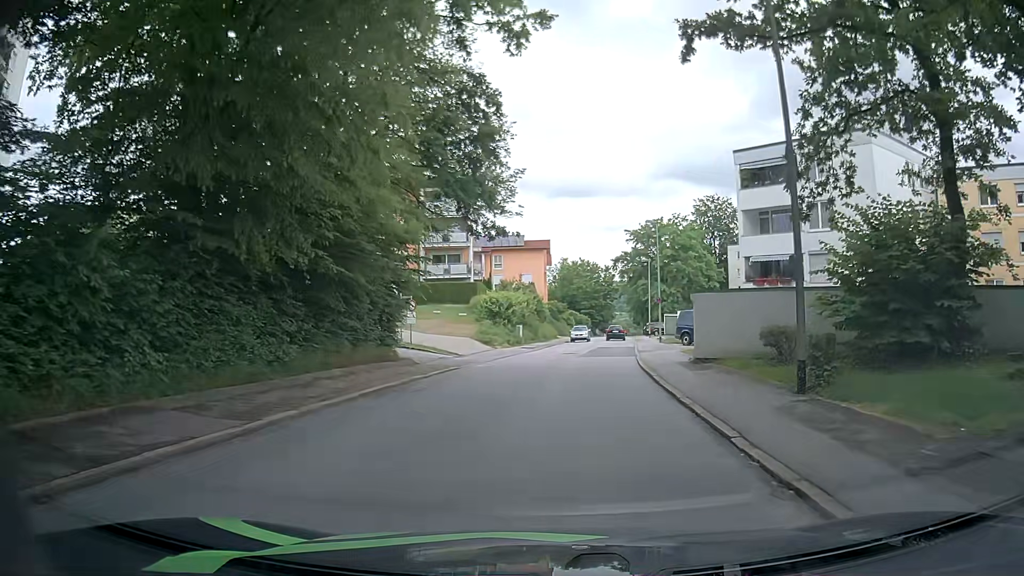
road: residential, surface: asphalt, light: Day
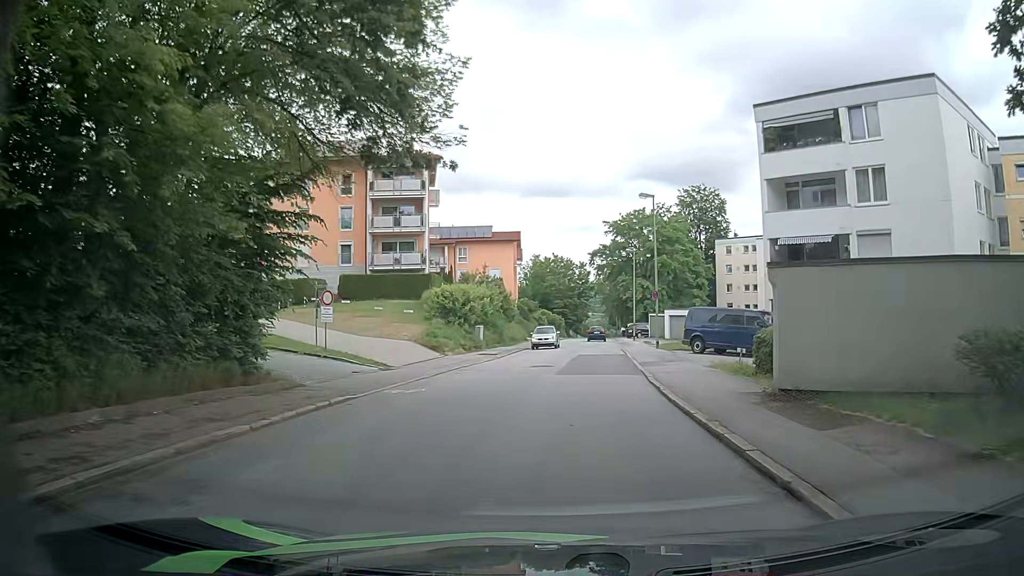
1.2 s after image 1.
(+0.2, +9.6) m; +2°
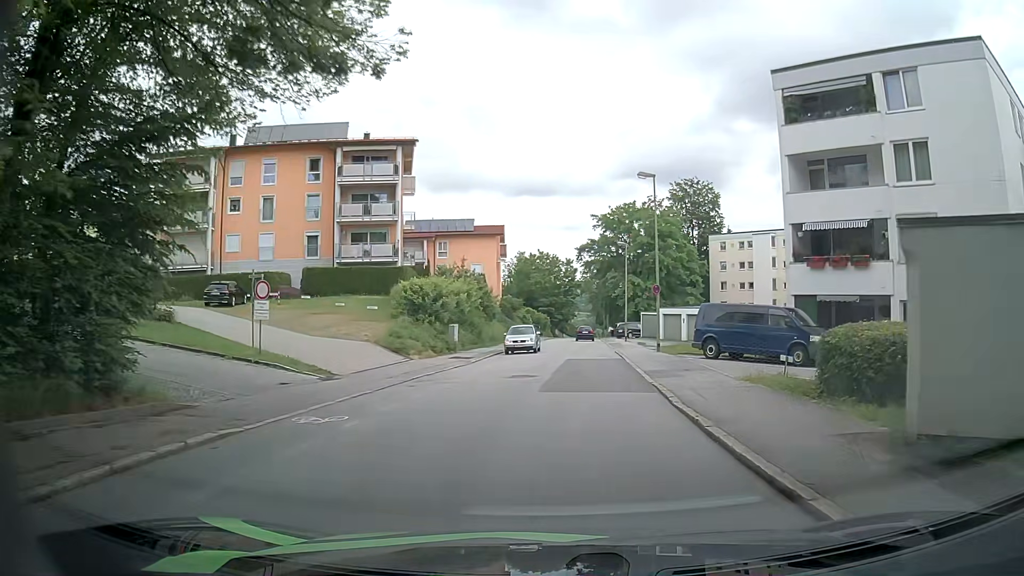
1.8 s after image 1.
(+0.1, +4.8) m; 0°
